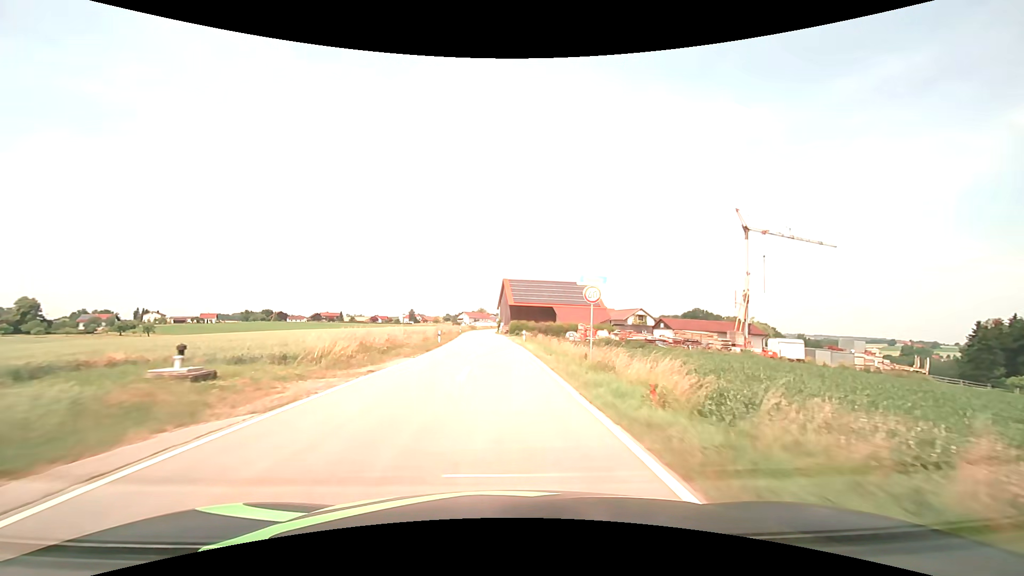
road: tertiary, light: Day
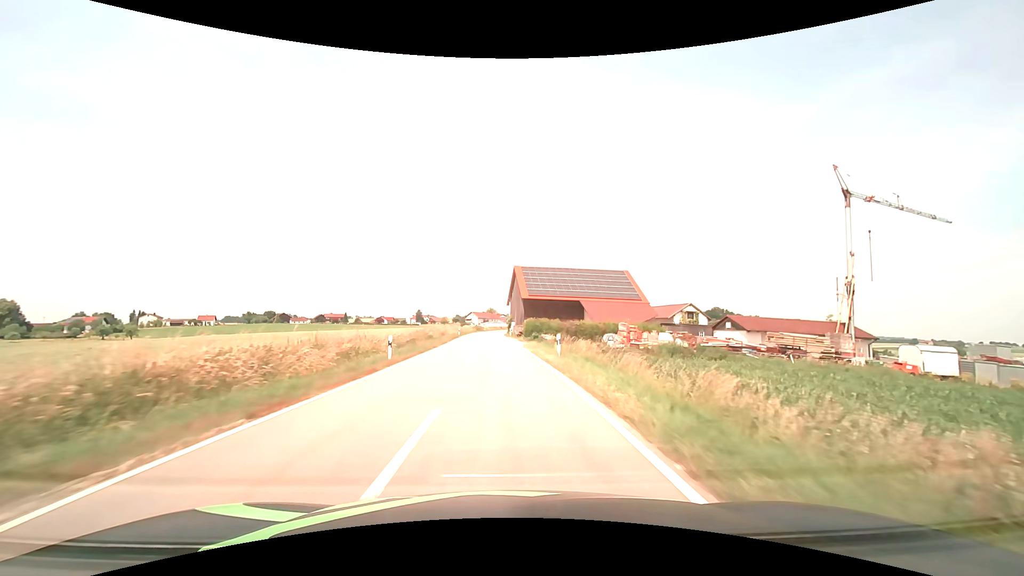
(-0.2, +20.2) m; -1°
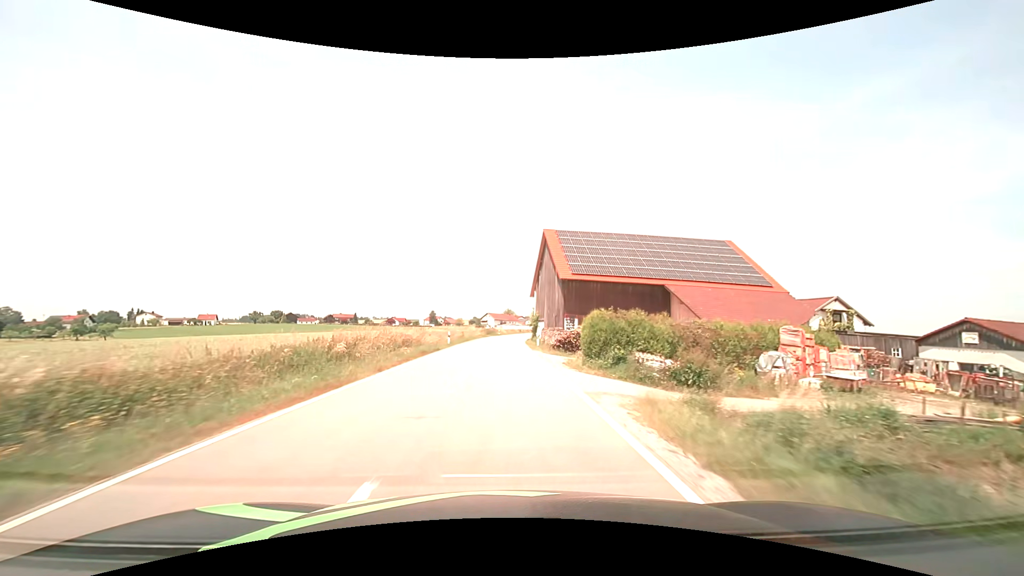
(-0.5, +28.8) m; -2°
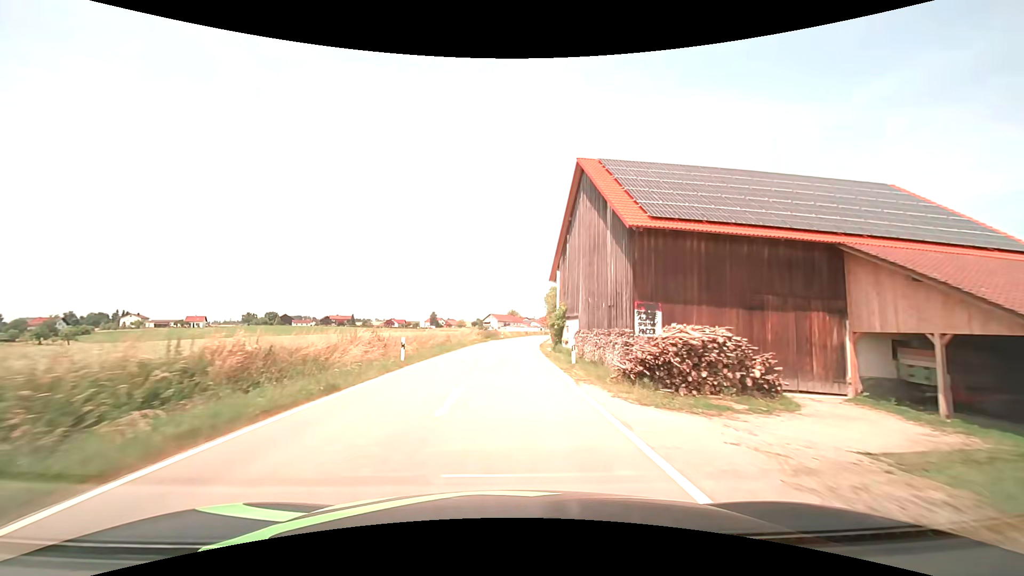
(-0.1, +18.7) m; -1°
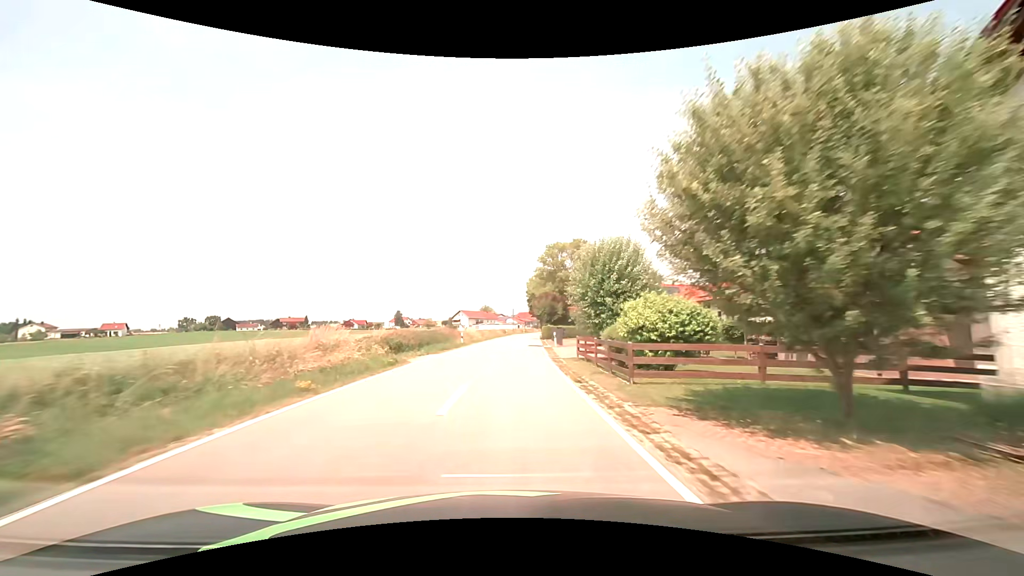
(+0.7, +36.9) m; +3°
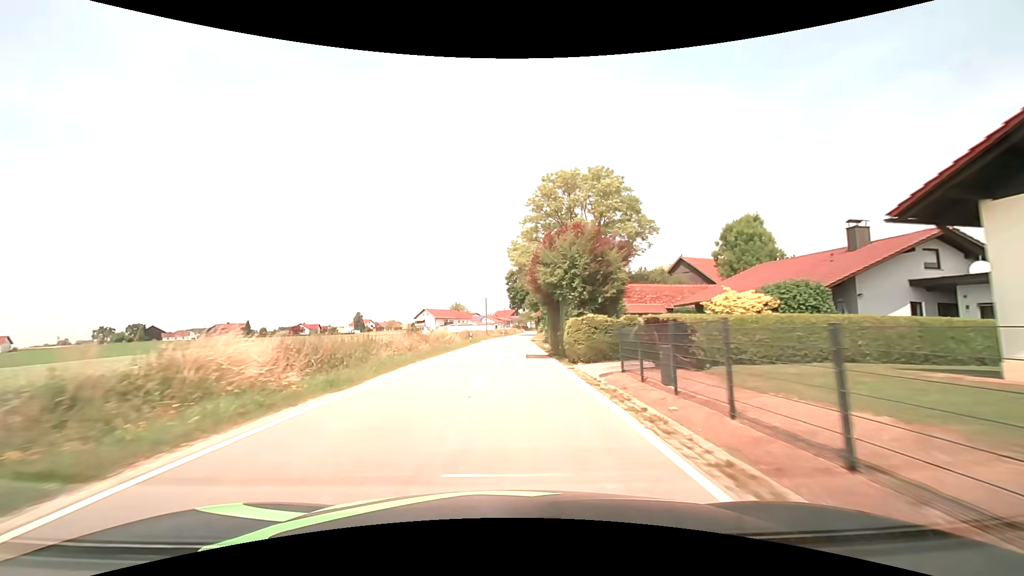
(+1.5, +45.7) m; +3°
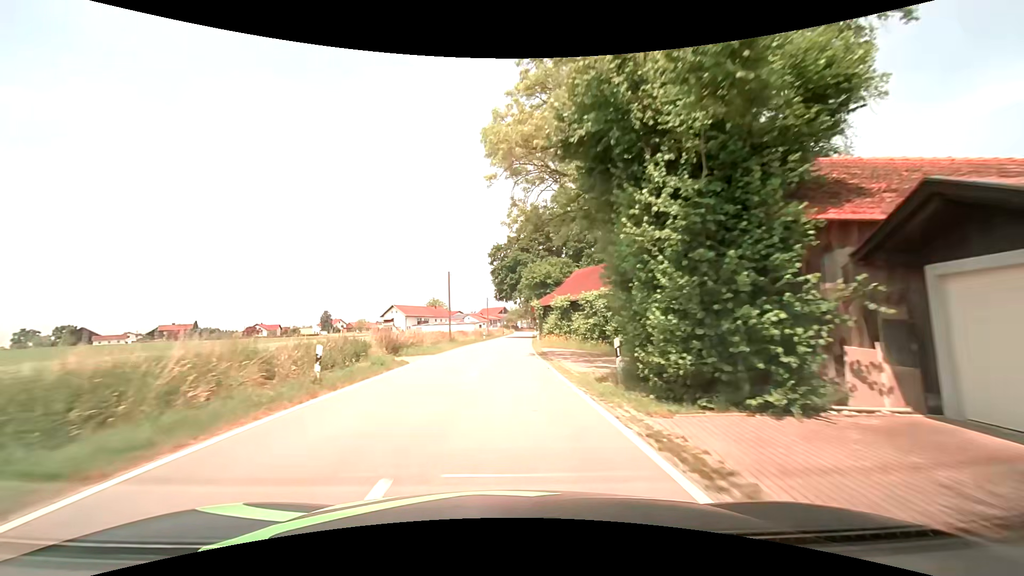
(+0.5, +36.5) m; +1°
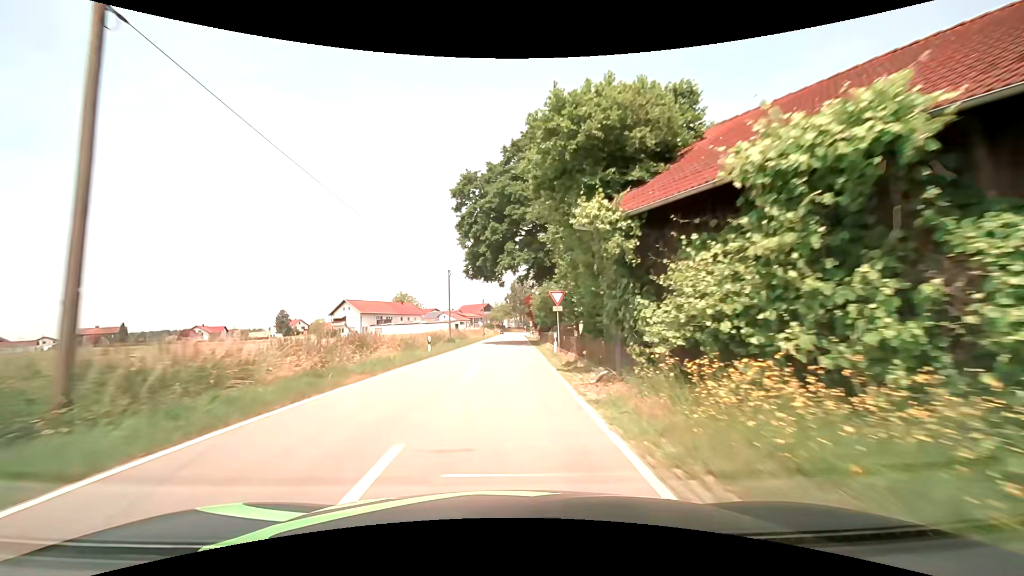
(+0.6, +36.5) m; +2°
(0, +10) (0, +20) (0, +30) (0, +40) (0, +50) (+1, +60) (+1, +70) (+1, +80) (+1, +90) (+1, +100) m
